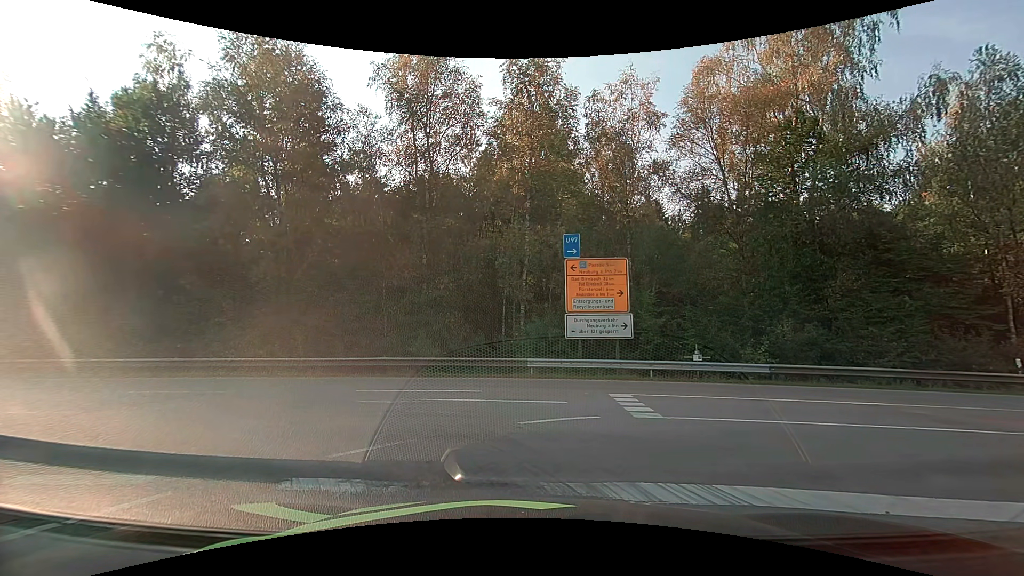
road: motorway_link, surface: asphalt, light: Day
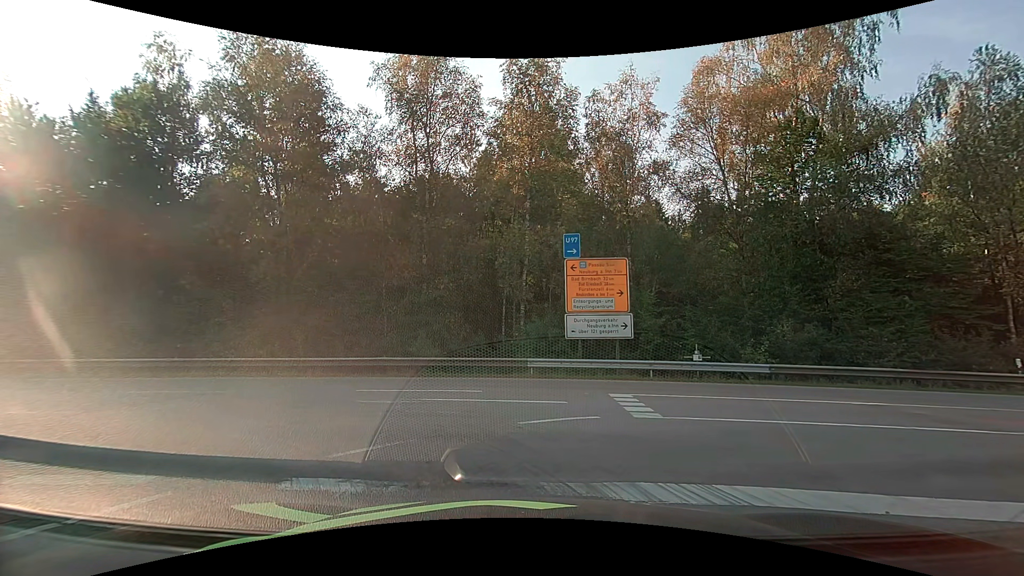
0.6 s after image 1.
(0.0, 0.0) m; 0°
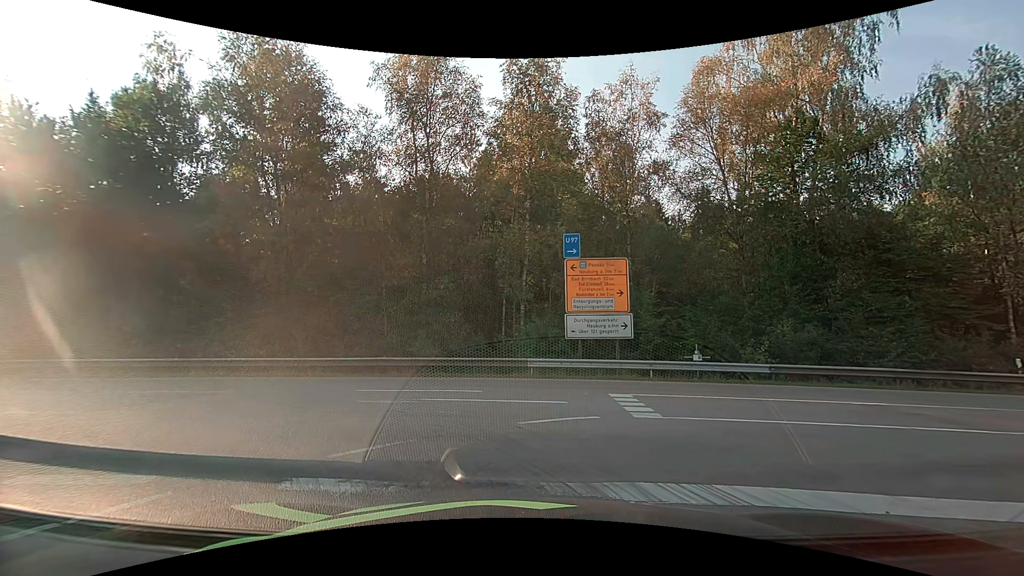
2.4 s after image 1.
(0.0, 0.0) m; 0°
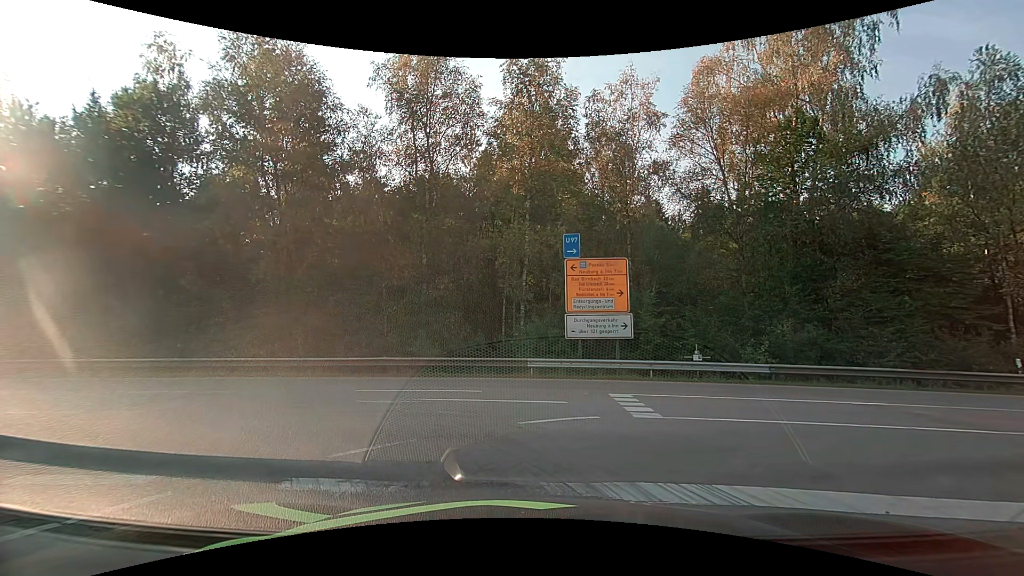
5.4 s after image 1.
(0.0, 0.0) m; 0°
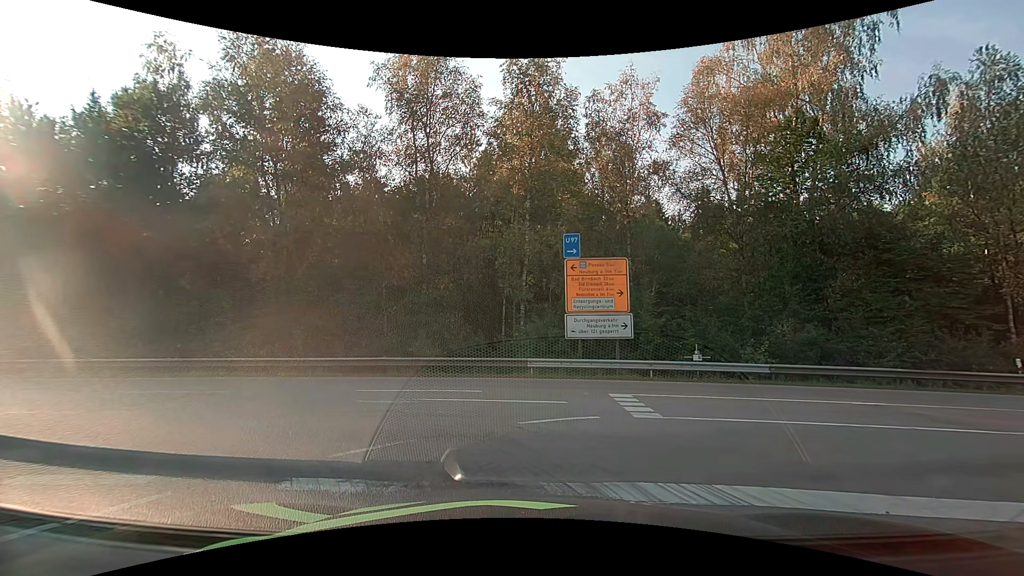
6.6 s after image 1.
(0.0, 0.0) m; 0°
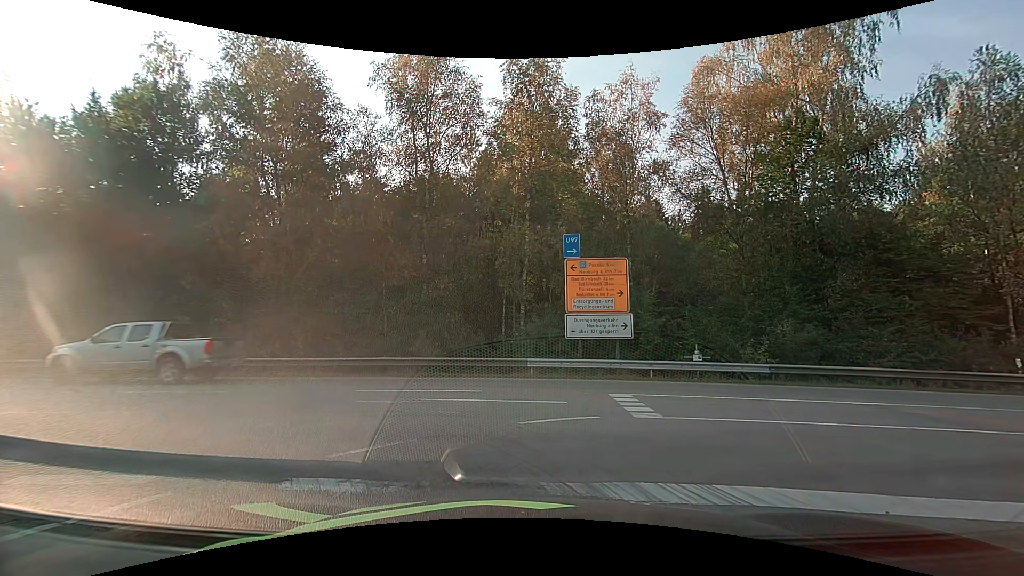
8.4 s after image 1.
(0.0, 0.0) m; 0°
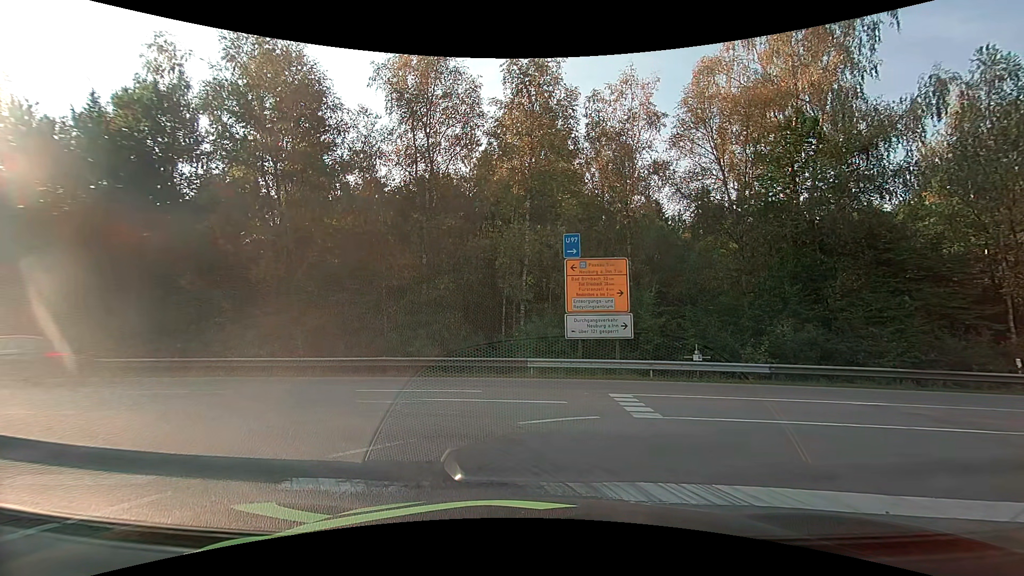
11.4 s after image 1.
(0.0, 0.0) m; 0°
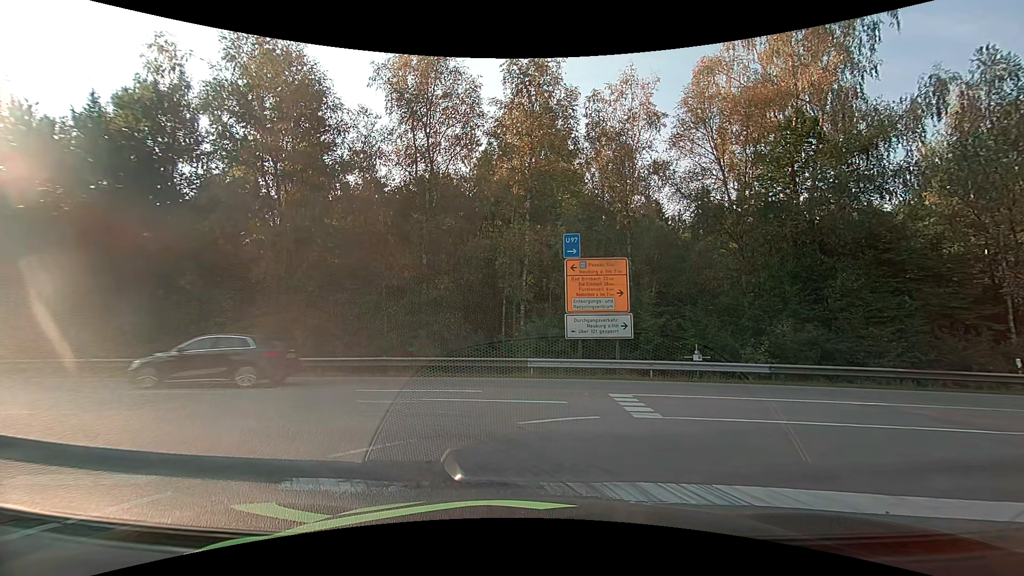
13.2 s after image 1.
(0.0, 0.0) m; 0°
